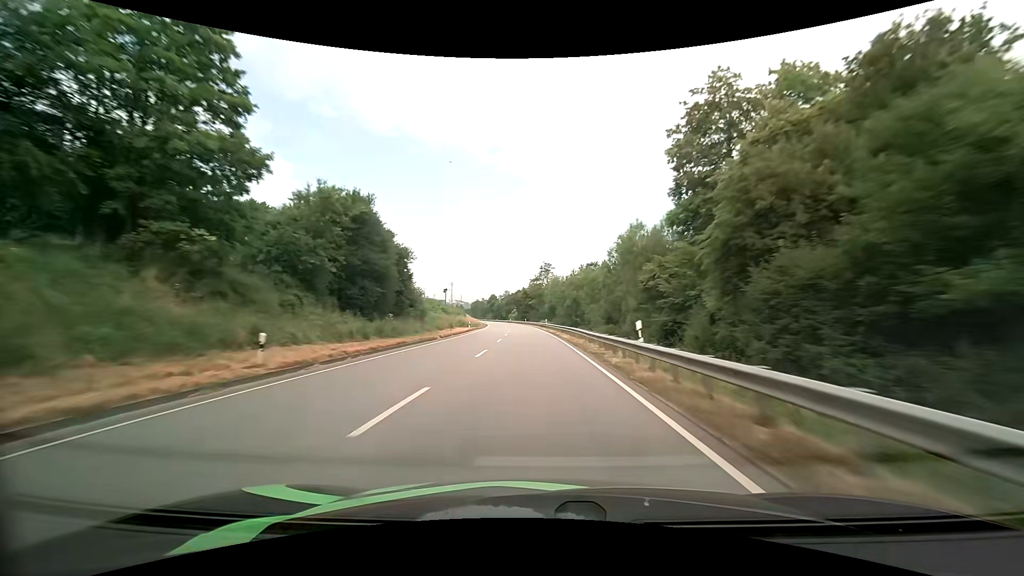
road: primary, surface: asphalt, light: Day
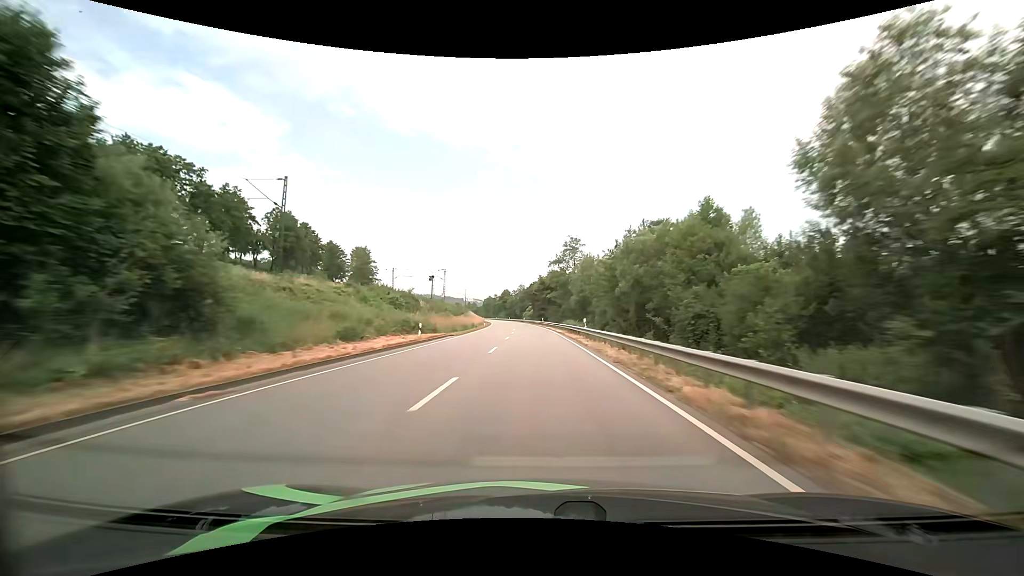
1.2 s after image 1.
(-0.8, +34.9) m; -2°
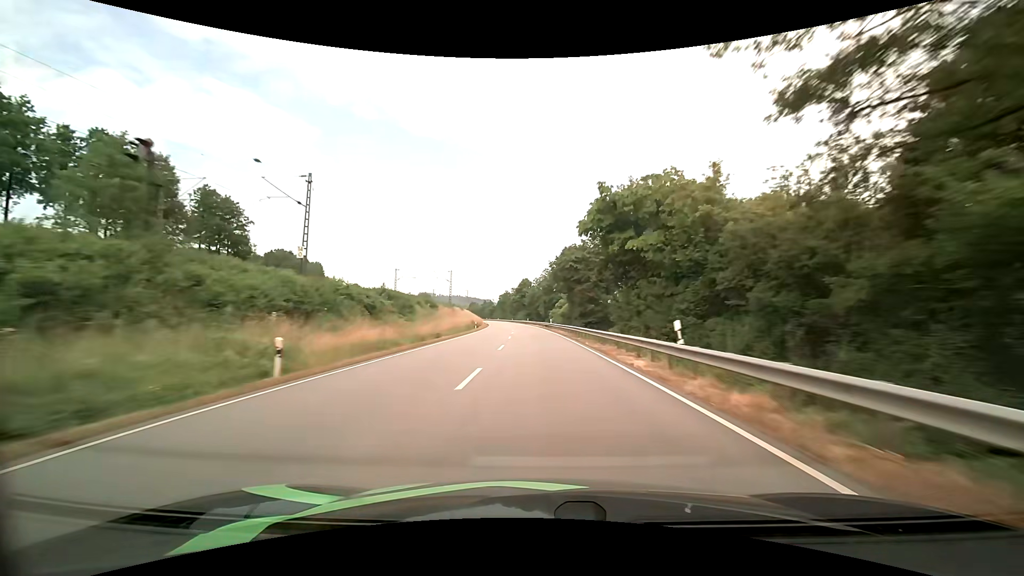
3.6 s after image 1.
(-1.8, +70.5) m; -3°
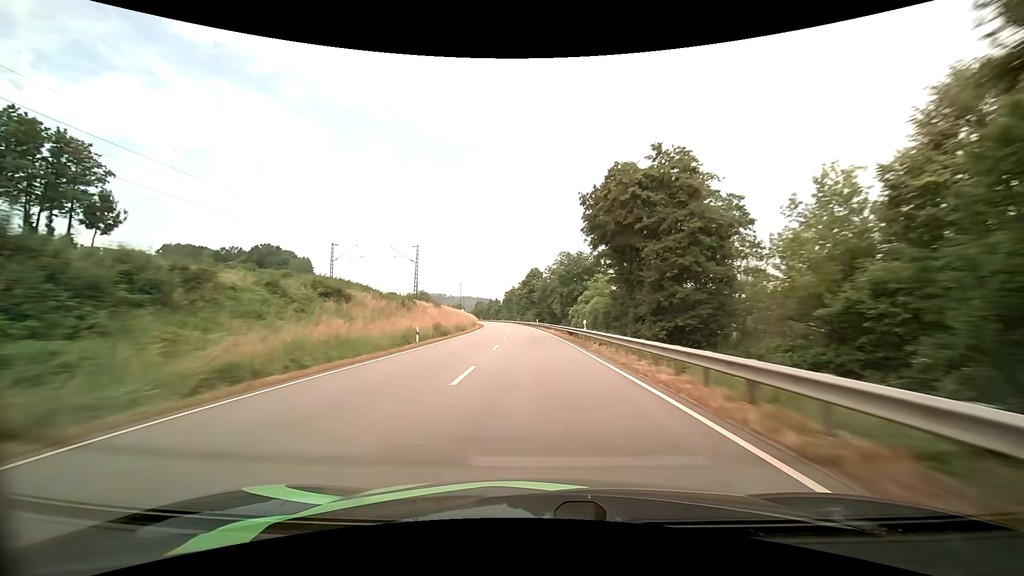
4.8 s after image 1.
(-0.5, +35.4) m; -1°
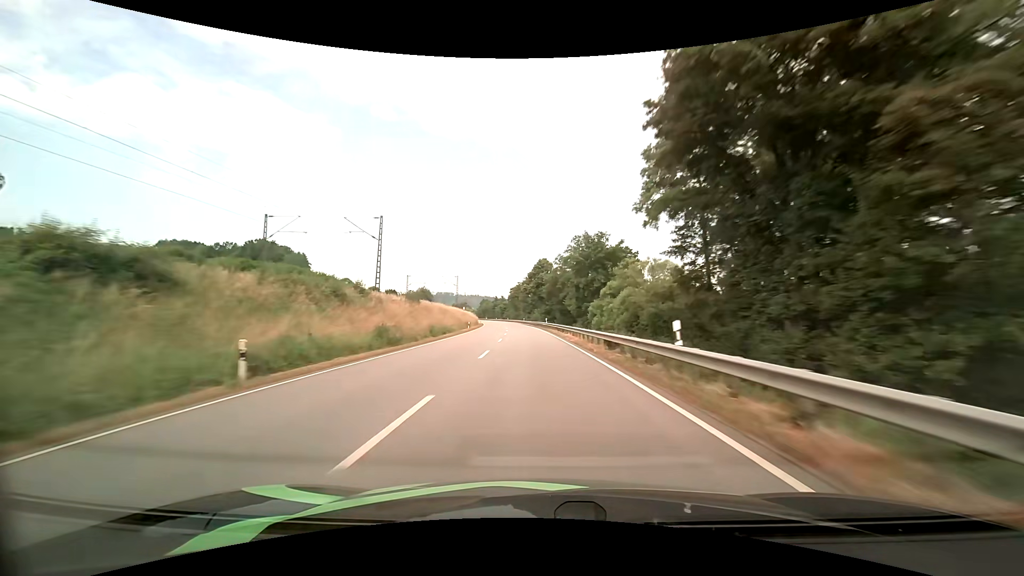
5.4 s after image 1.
(-0.2, +17.8) m; -1°
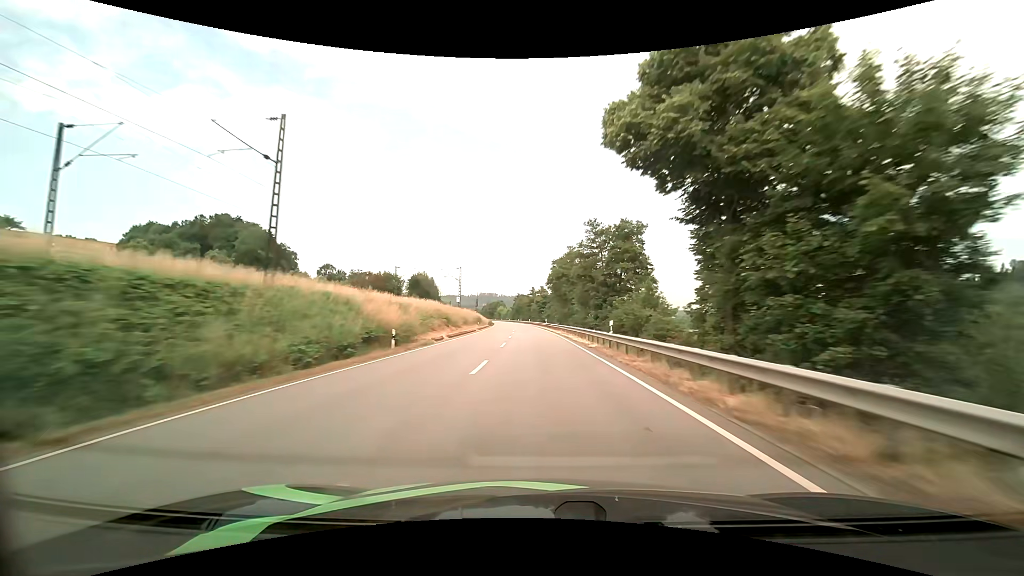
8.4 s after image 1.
(-4.3, +89.2) m; -5°
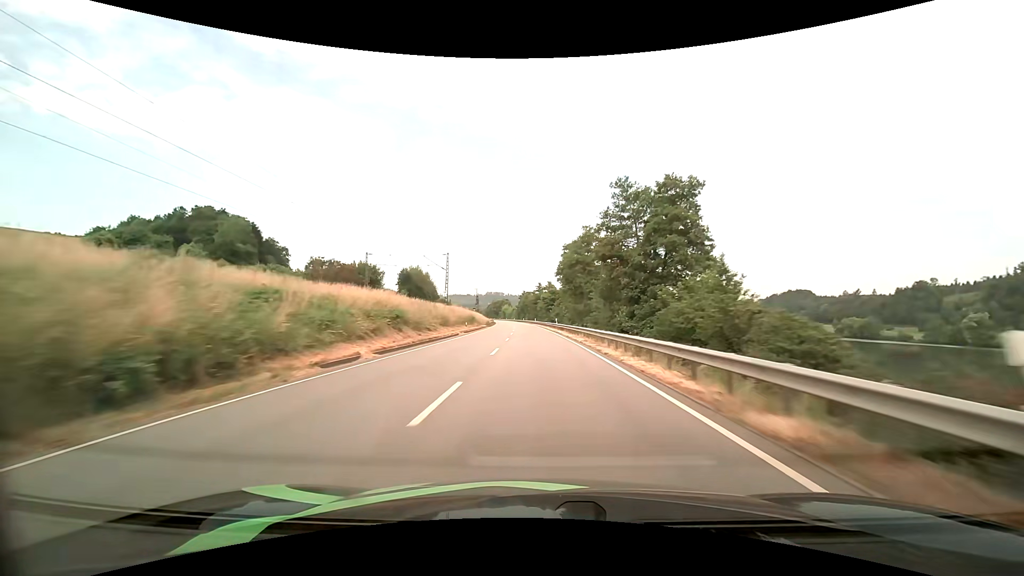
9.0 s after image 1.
(-0.2, +18.0) m; -1°
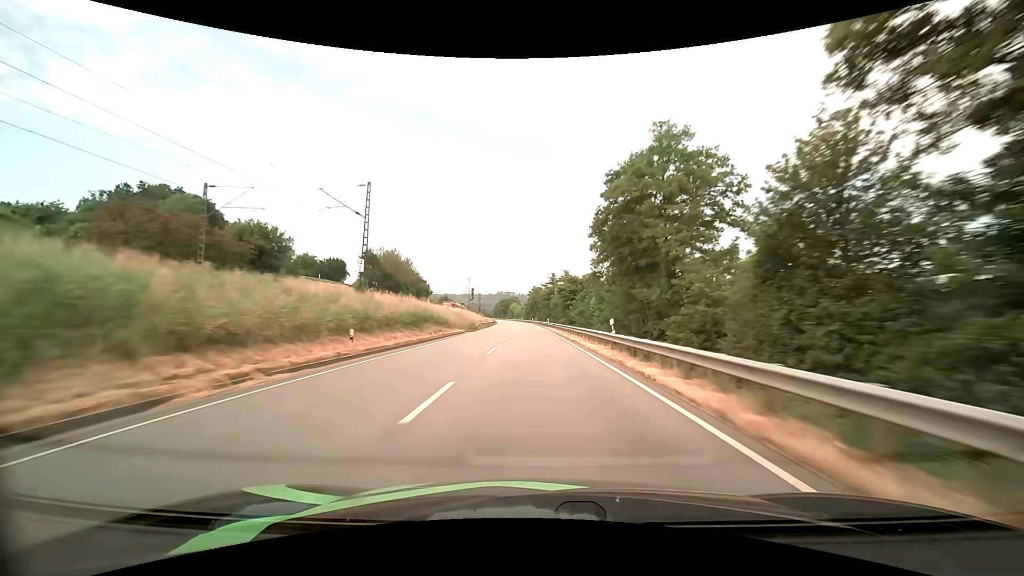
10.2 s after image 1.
(-0.5, +36.1) m; -2°
(0, +10) (0, +20) (0, +30) (-1, +40) (-1, +50) (-1, +60) (-2, +70) (-2, +80) (-3, +90) (-3, +100) m
